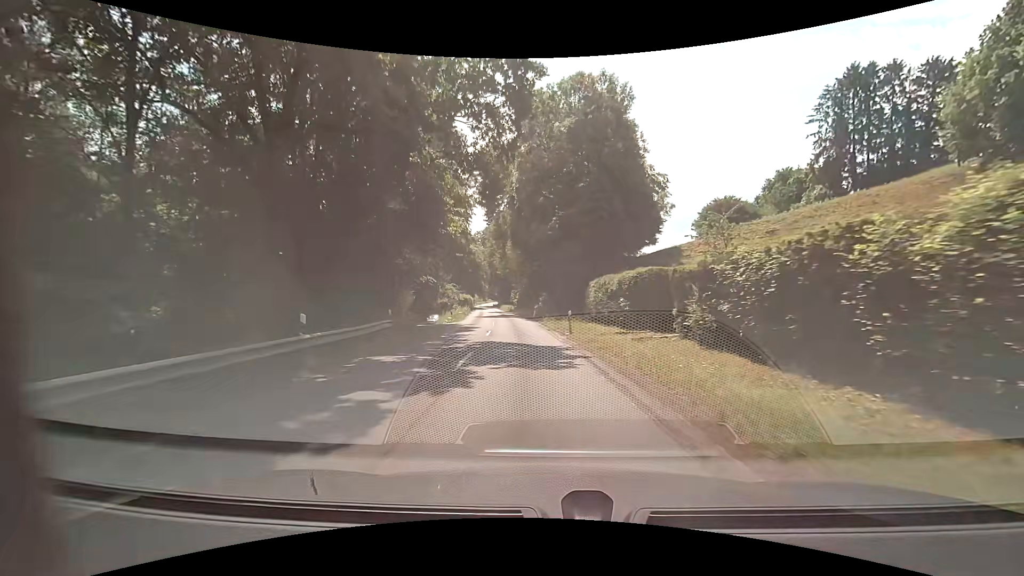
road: secondary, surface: asphalt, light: Day
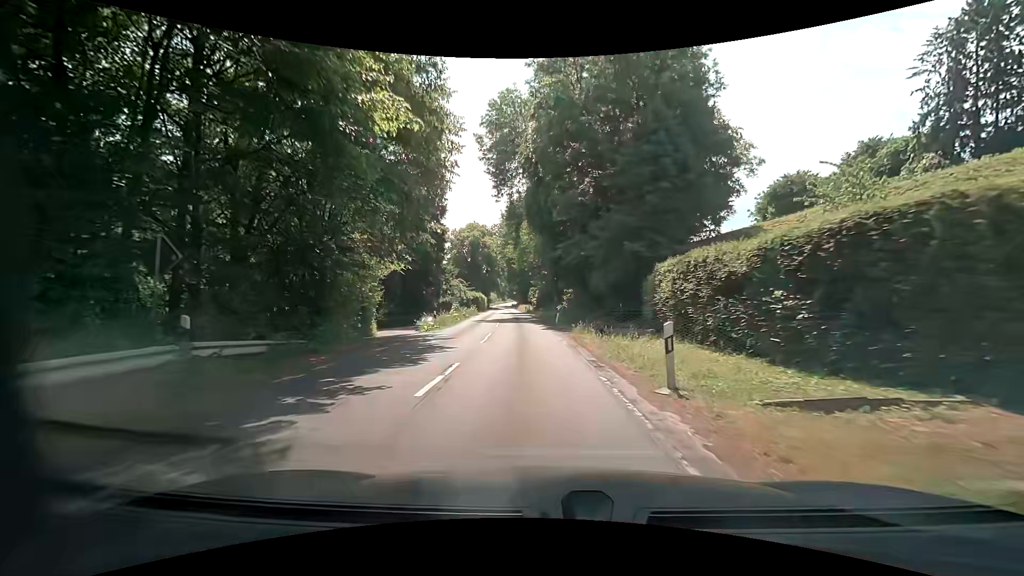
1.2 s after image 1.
(-0.3, +15.1) m; -3°
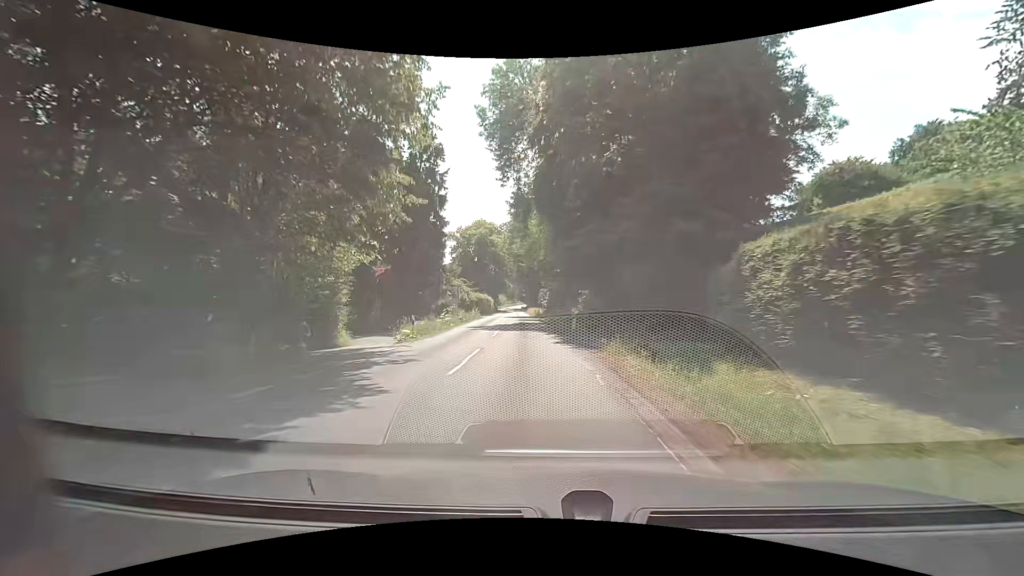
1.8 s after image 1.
(0.0, +7.6) m; -1°
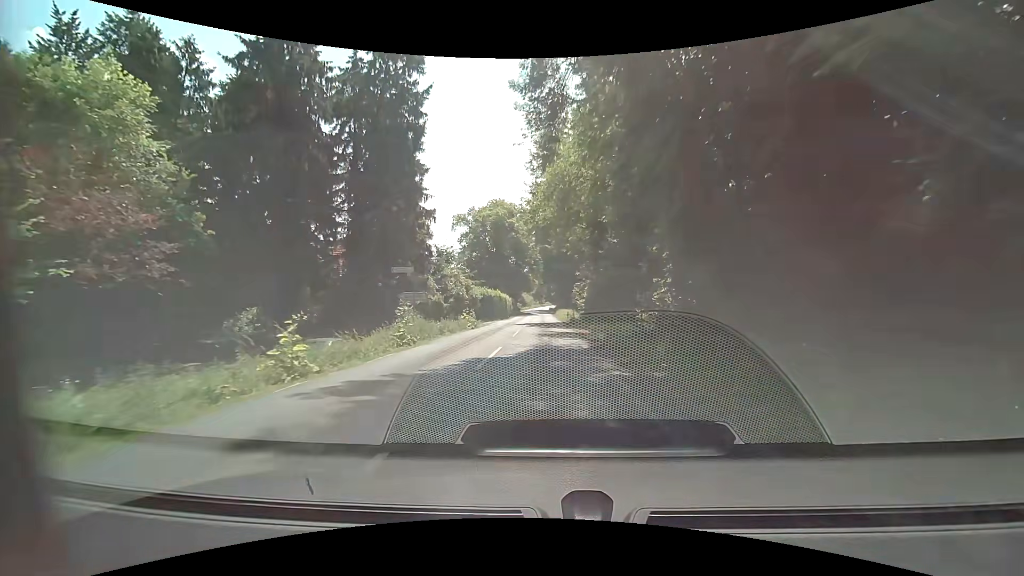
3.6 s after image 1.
(-0.6, +23.3) m; -3°
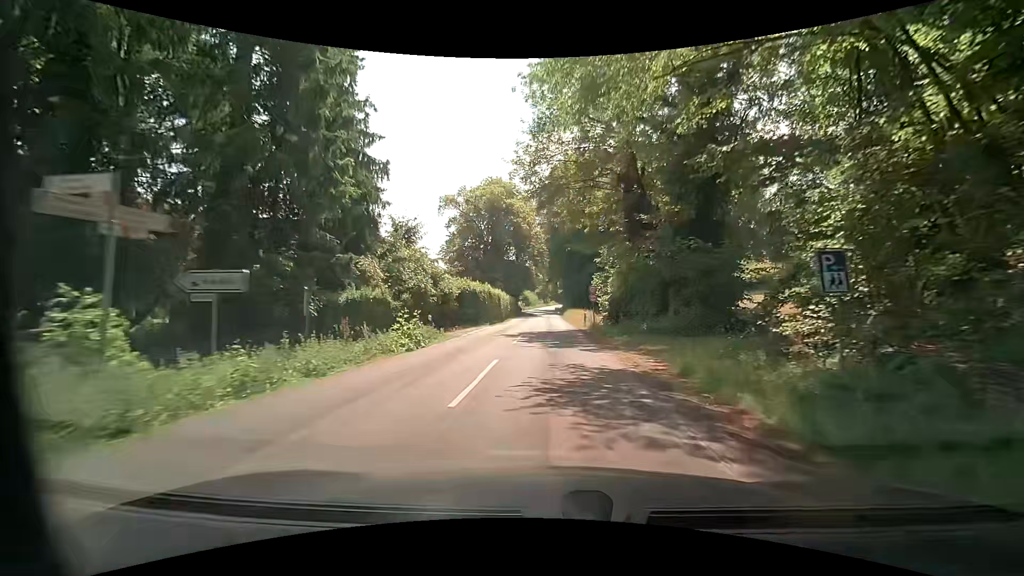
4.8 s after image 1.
(0.0, +15.9) m; 0°
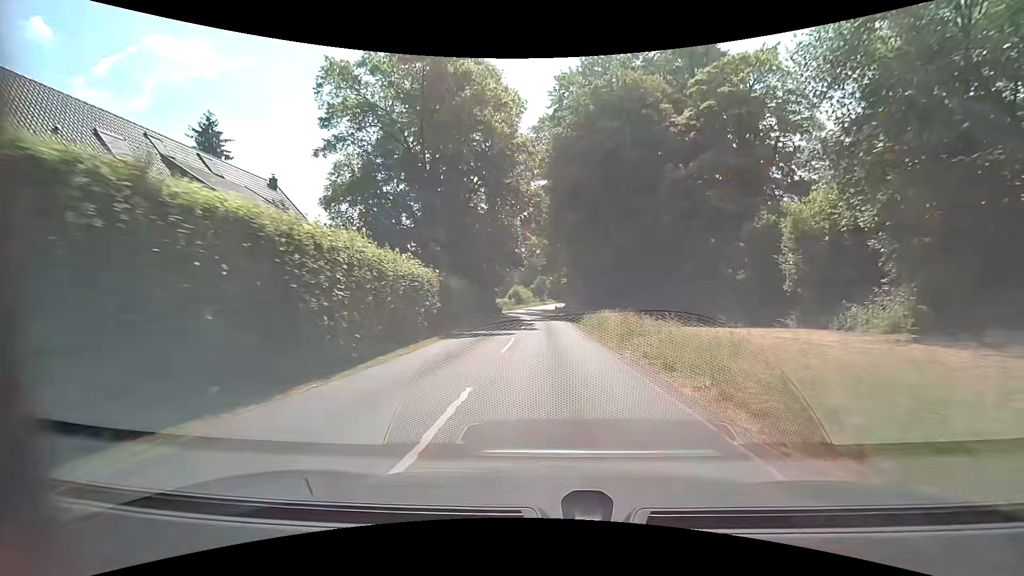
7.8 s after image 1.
(+0.1, +40.3) m; 0°
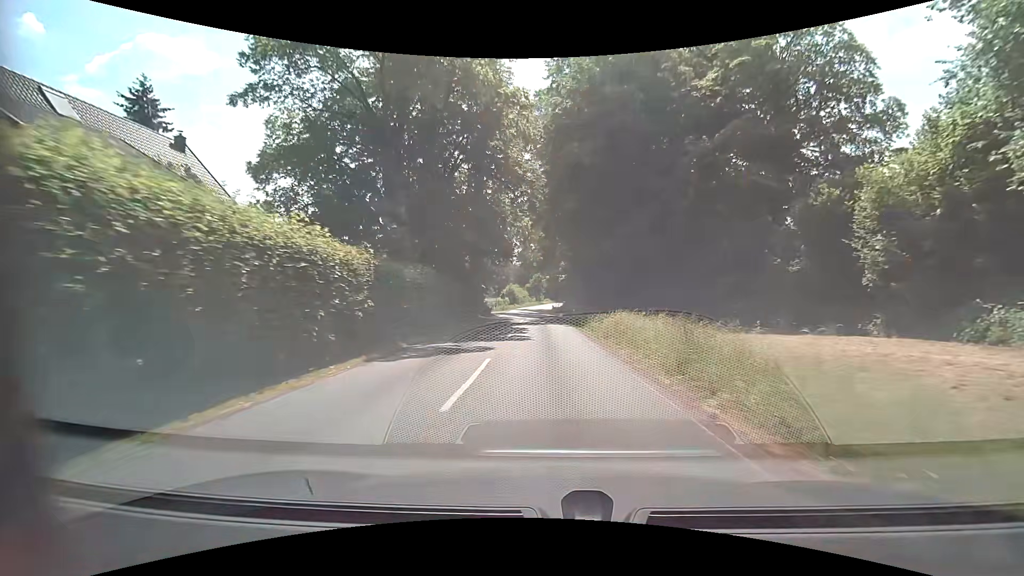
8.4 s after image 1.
(0.0, +7.9) m; 0°
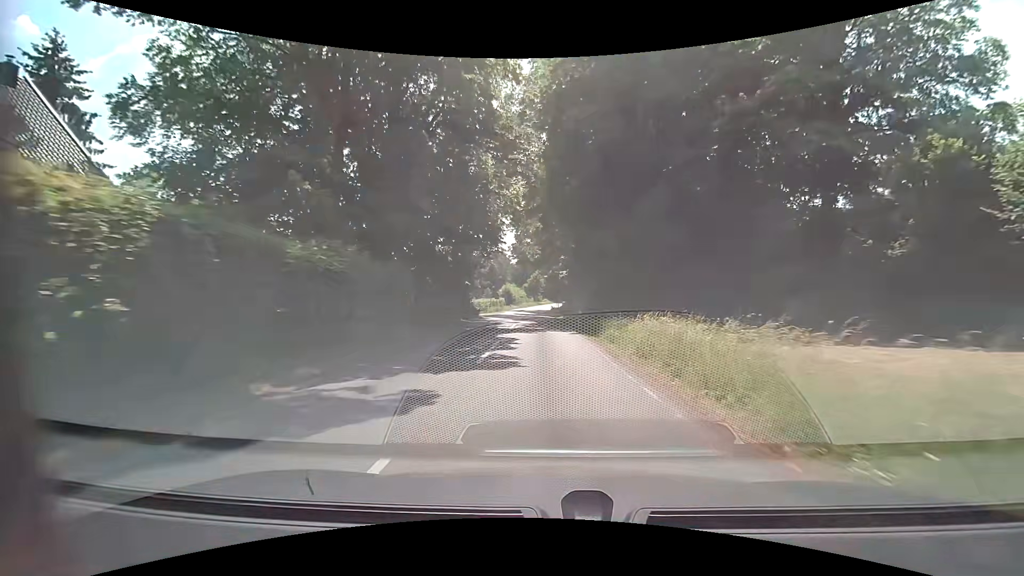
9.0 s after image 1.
(0.0, +7.8) m; 0°
